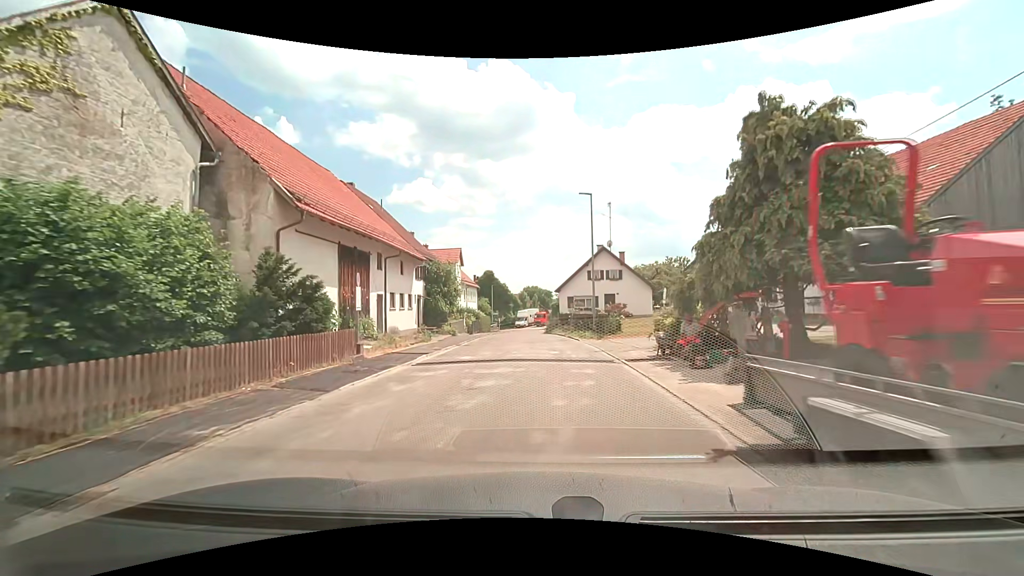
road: unclassified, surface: asphalt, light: Day
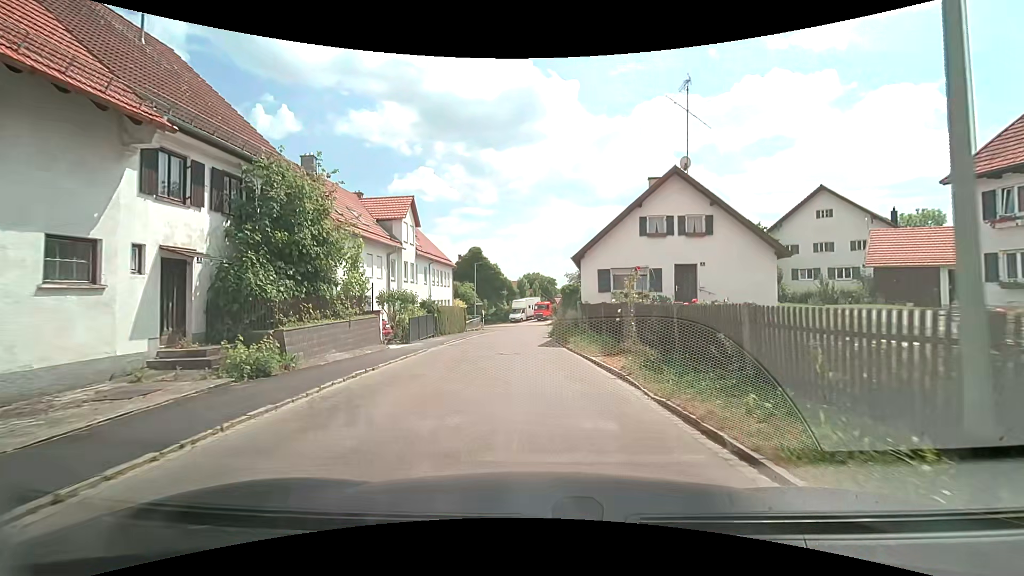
(+0.1, +23.2) m; -1°
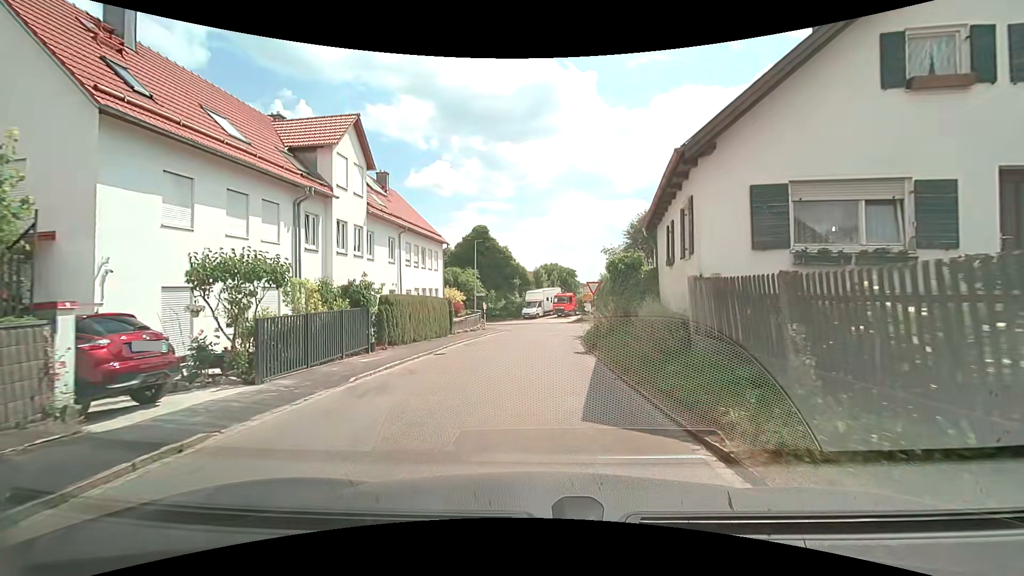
(-0.2, +14.8) m; -2°
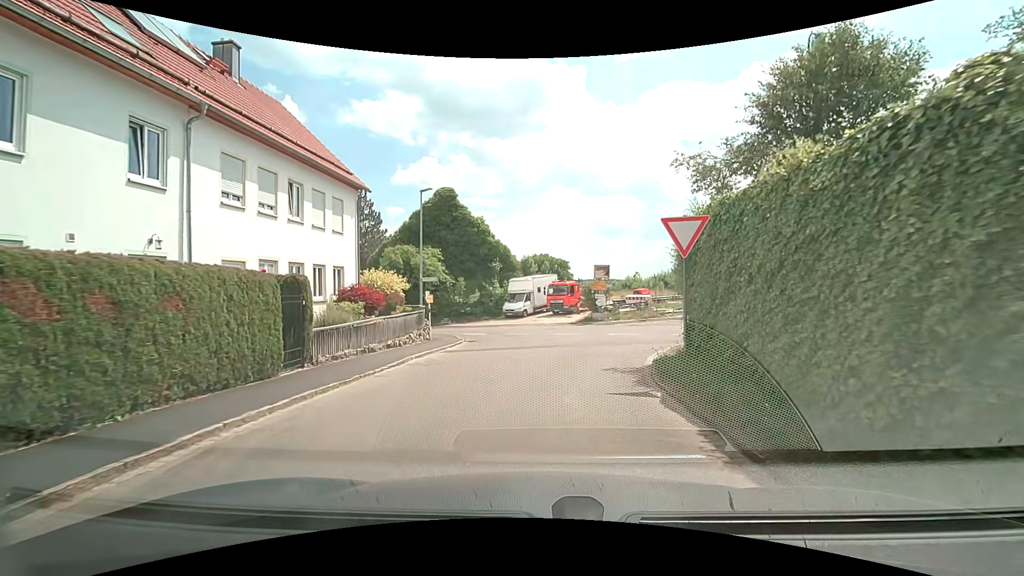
(+0.1, +17.5) m; +1°
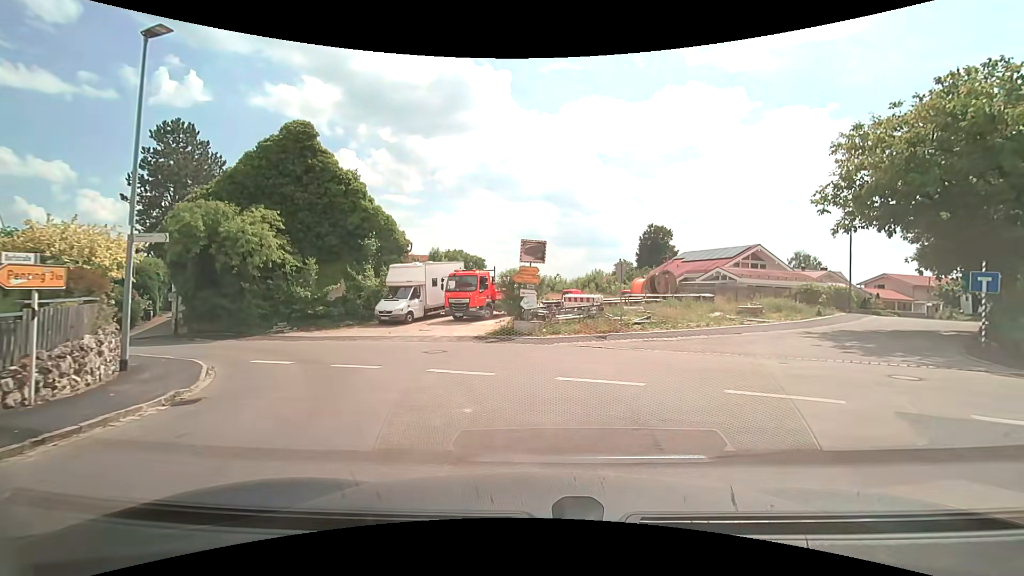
(+0.9, +14.0) m; +10°
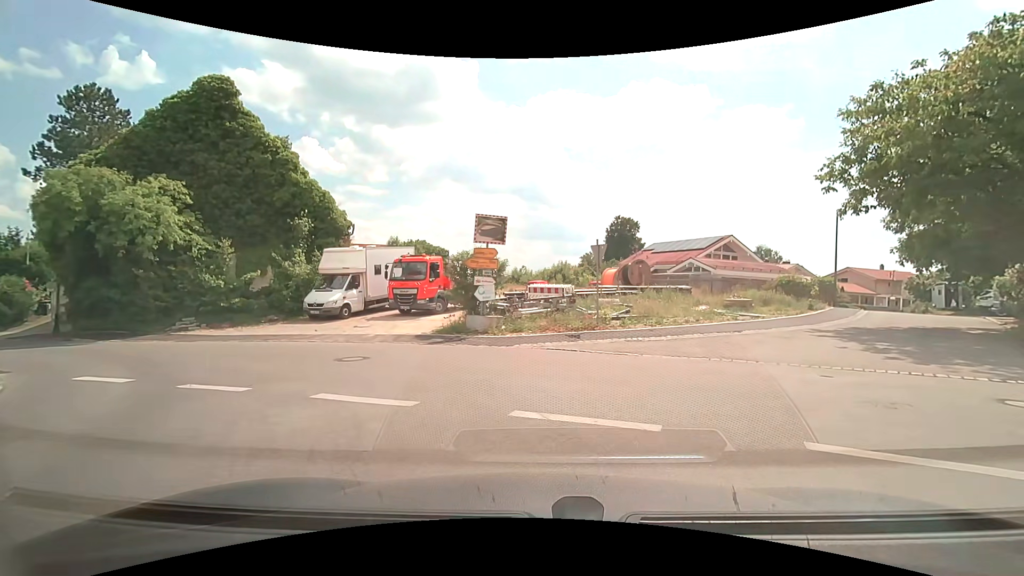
(+0.1, +3.7) m; +3°
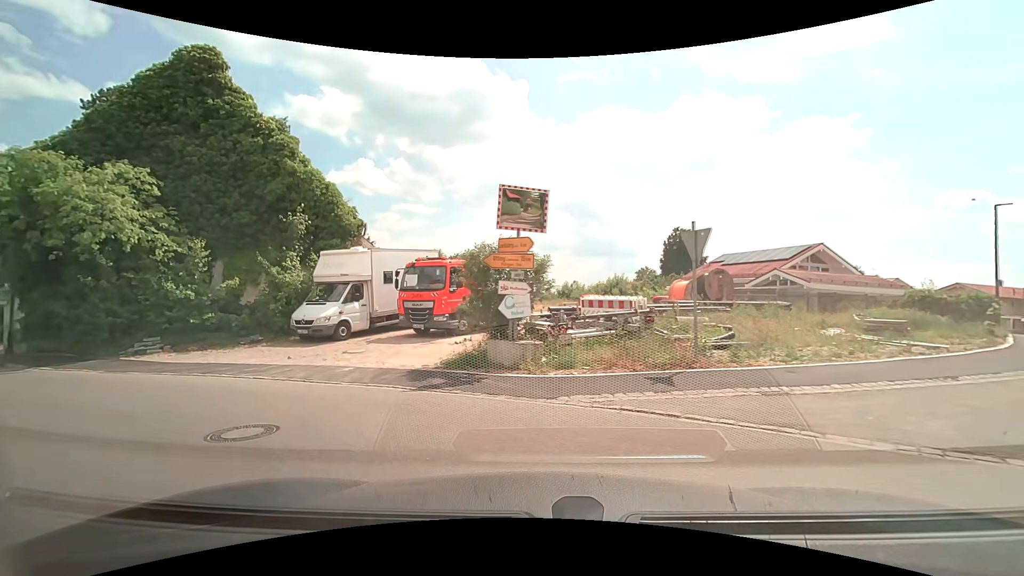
(+0.1, +5.8) m; -6°
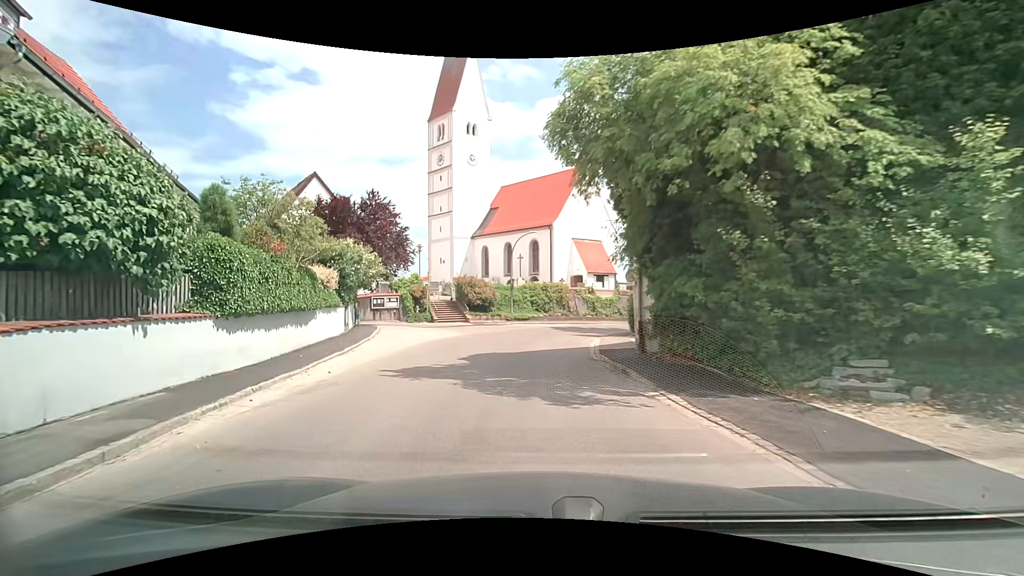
(-6.8, +10.1) m; -61°
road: tertiary
(0, +10) (0, +20) (+1, +30) (+4, +39) (+10, +48) (+16, +55) (+24, +62) (+31, +69) (+38, +76) (+44, +84) m
